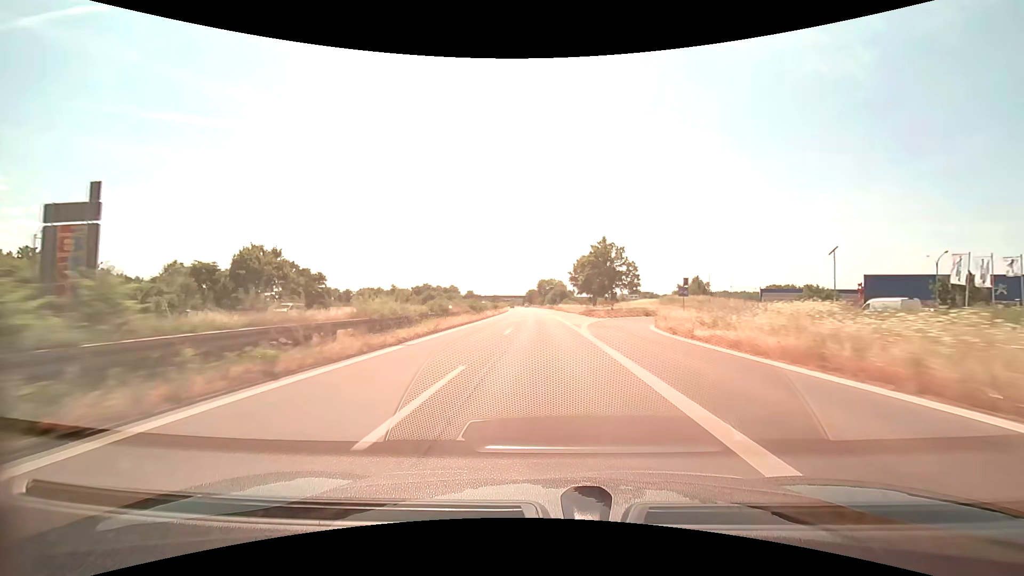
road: trunk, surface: asphalt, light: Day
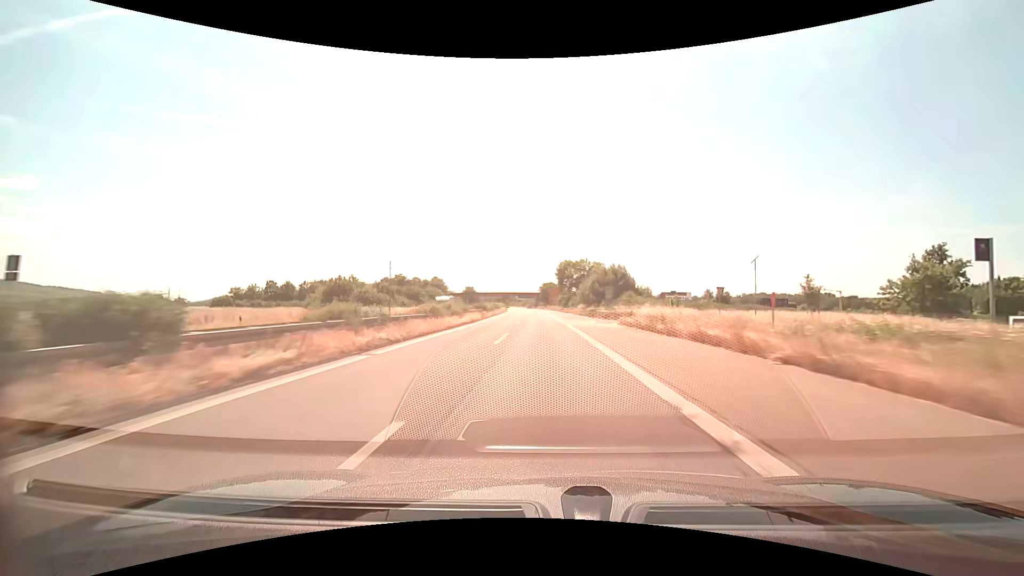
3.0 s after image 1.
(-1.4, +77.1) m; -2°
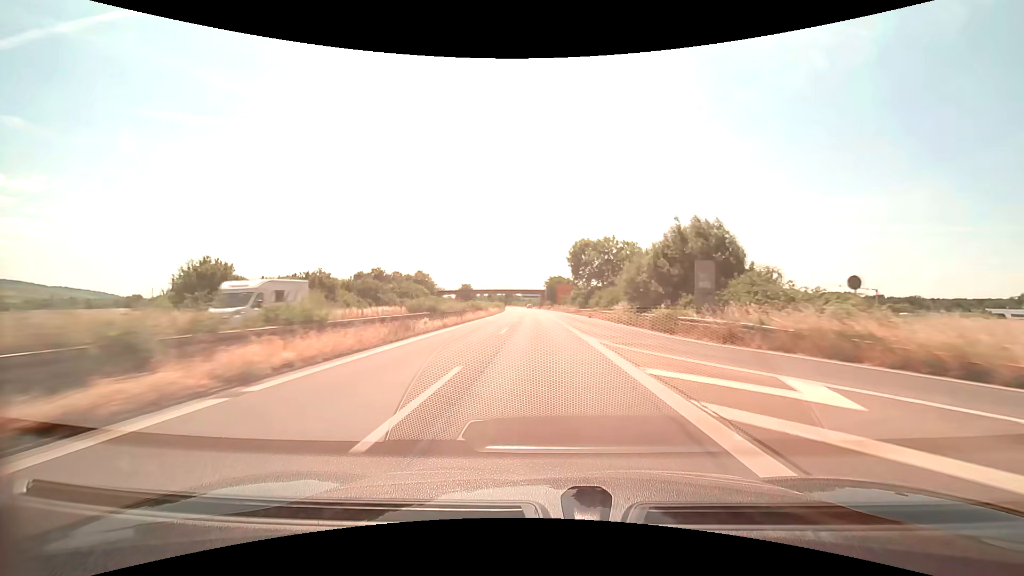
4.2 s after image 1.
(-0.2, +31.0) m; -1°
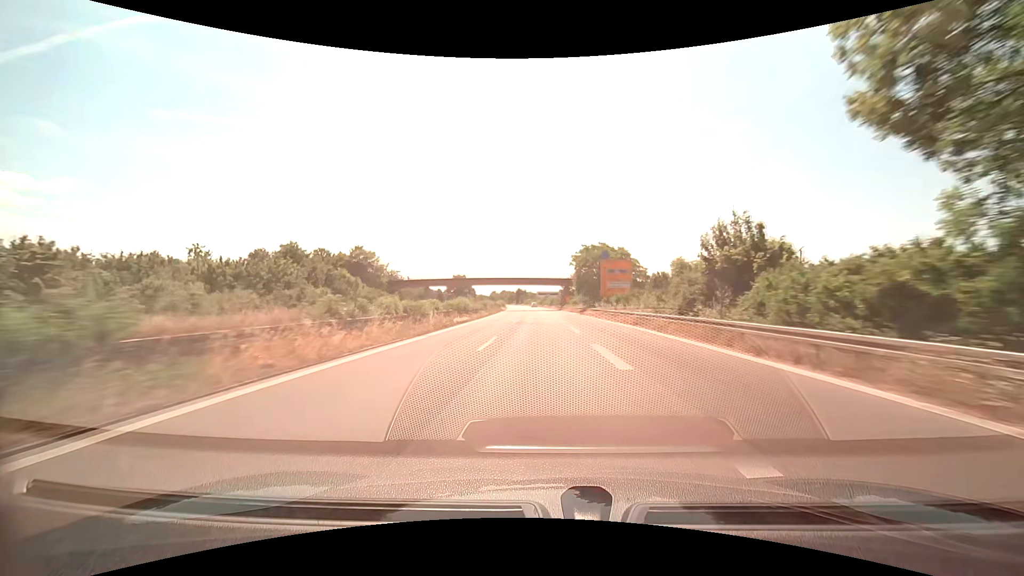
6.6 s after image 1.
(-1.1, +62.1) m; -2°
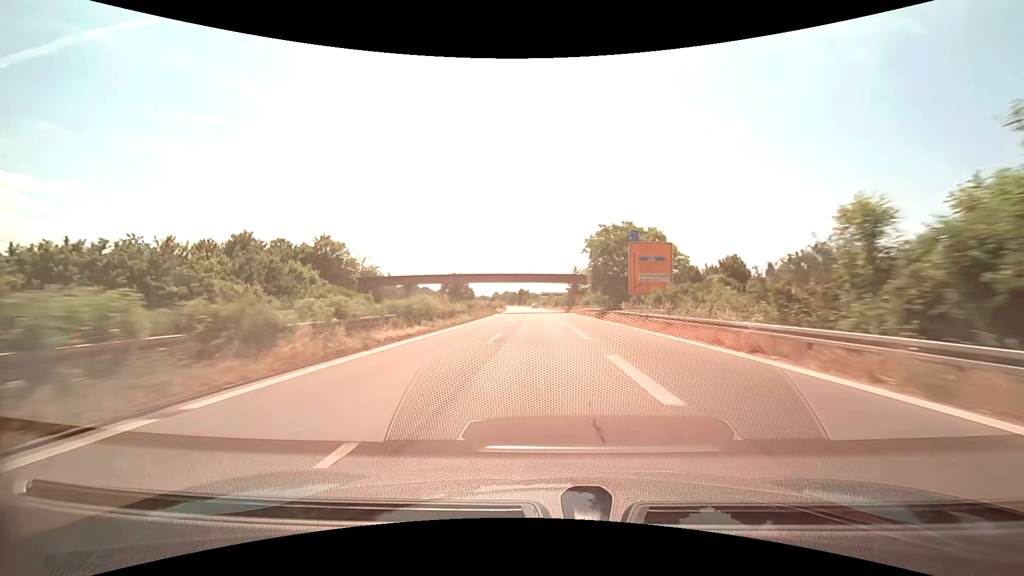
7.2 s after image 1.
(0.0, +15.6) m; 0°
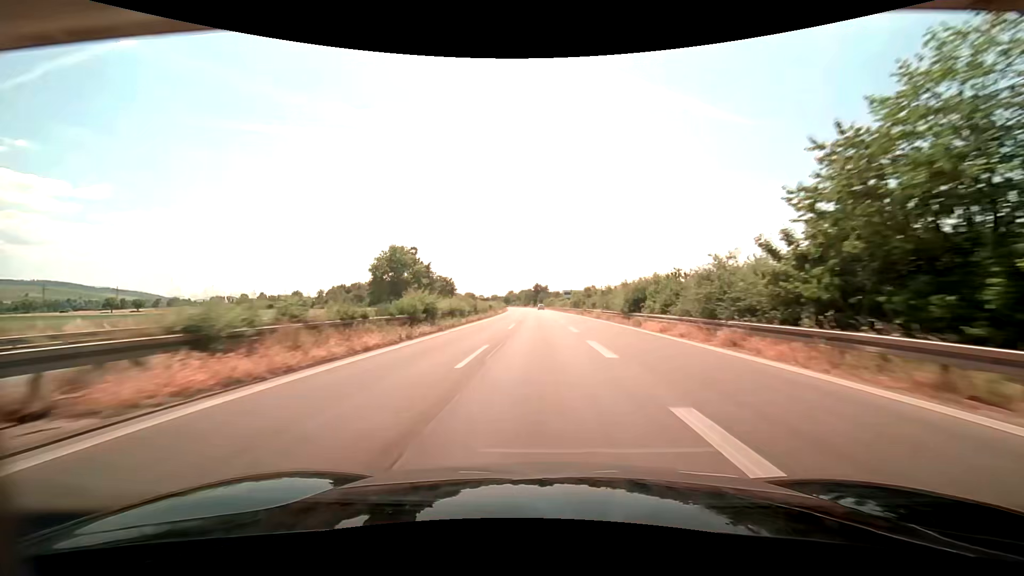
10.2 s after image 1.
(-1.5, +78.0) m; -2°
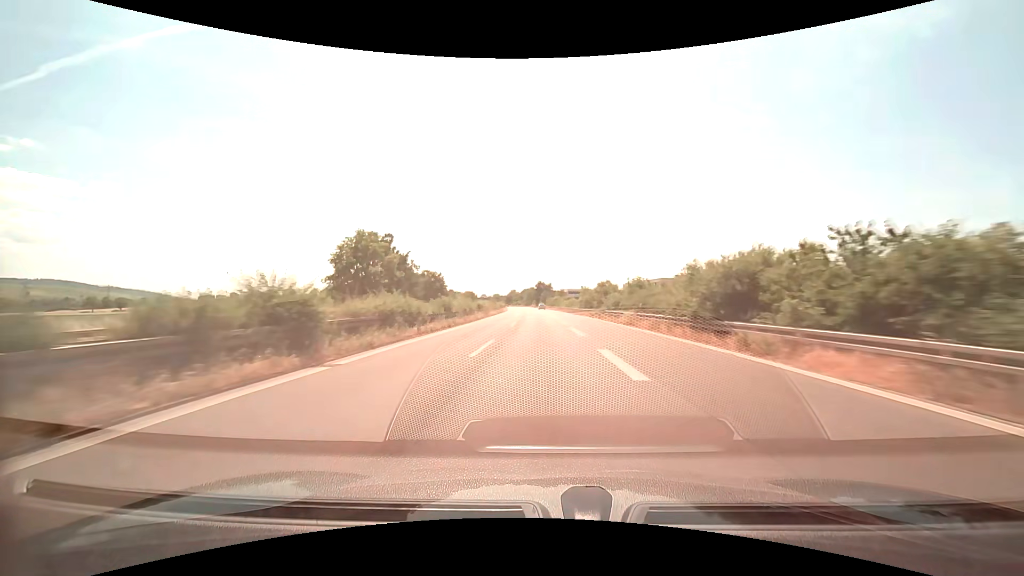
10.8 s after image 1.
(-0.1, +15.6) m; 0°
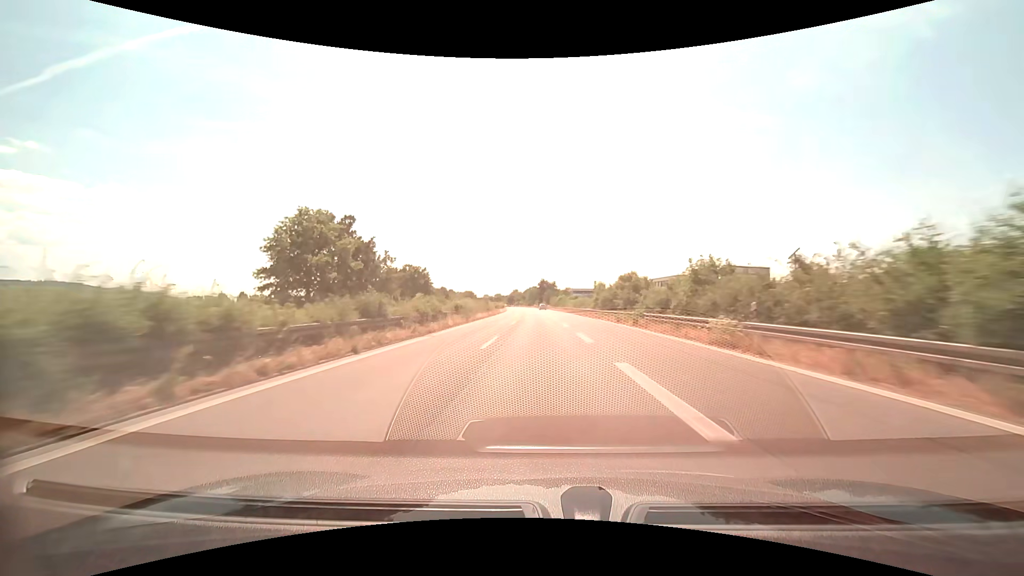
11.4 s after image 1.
(0.0, +15.7) m; 0°
(0, +10) (0, +20) (0, +30) (0, +40) (-1, +50) (-1, +60) (-1, +70) (-2, +80) (-2, +90) (-3, +100) m
